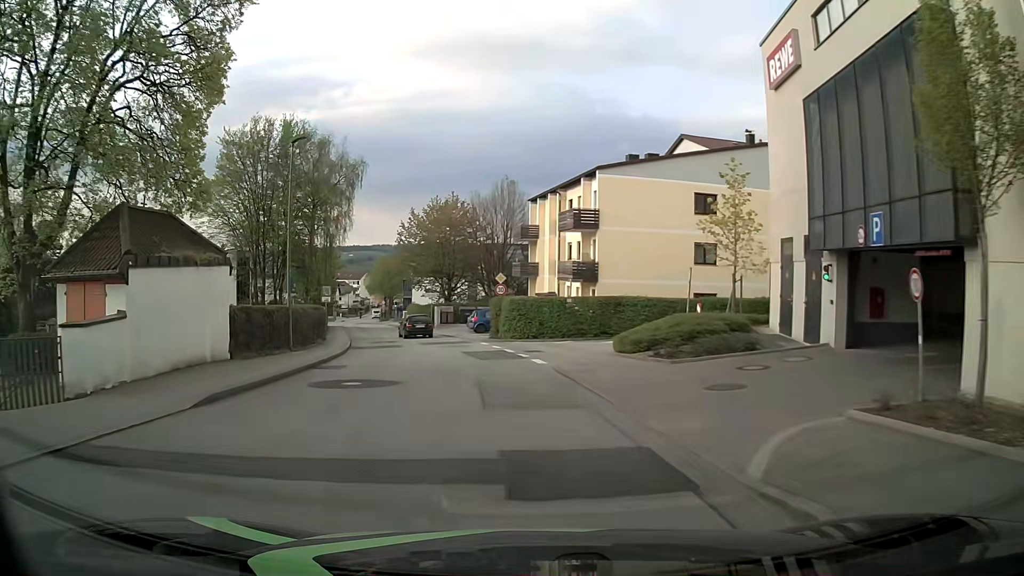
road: unclassified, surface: asphalt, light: Day
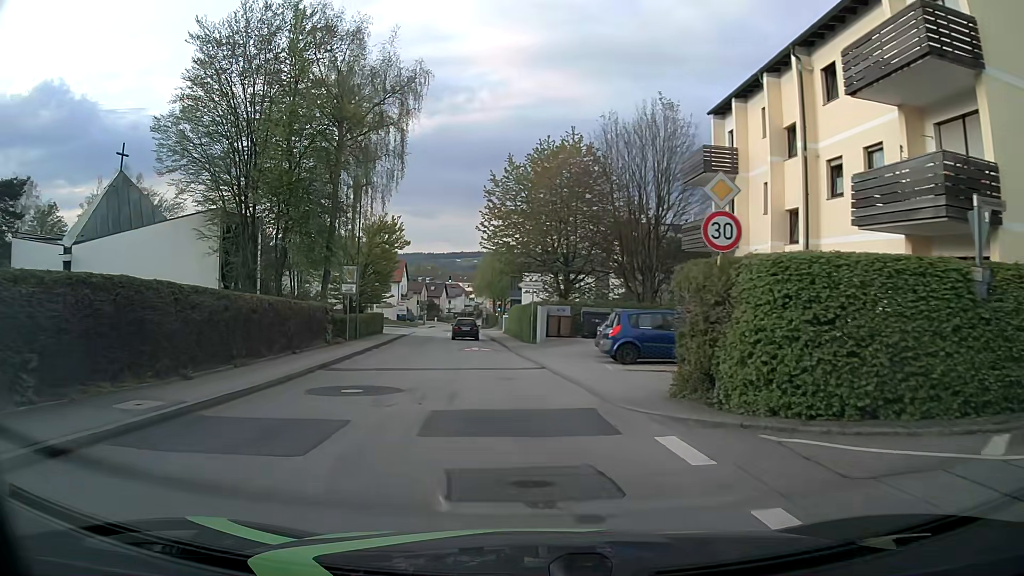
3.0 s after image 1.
(-2.3, +24.8) m; -12°
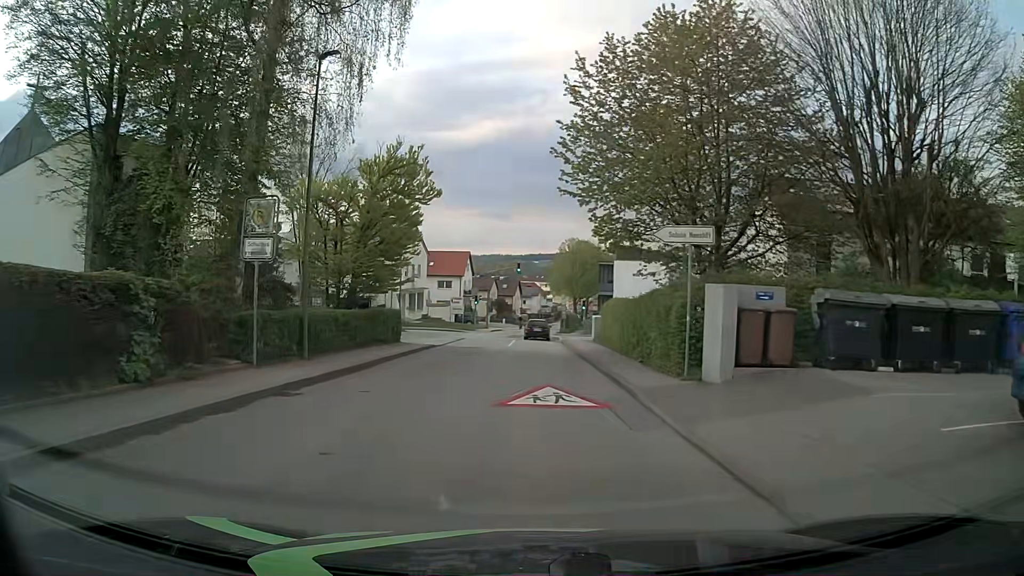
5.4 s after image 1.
(-1.1, +19.4) m; -7°
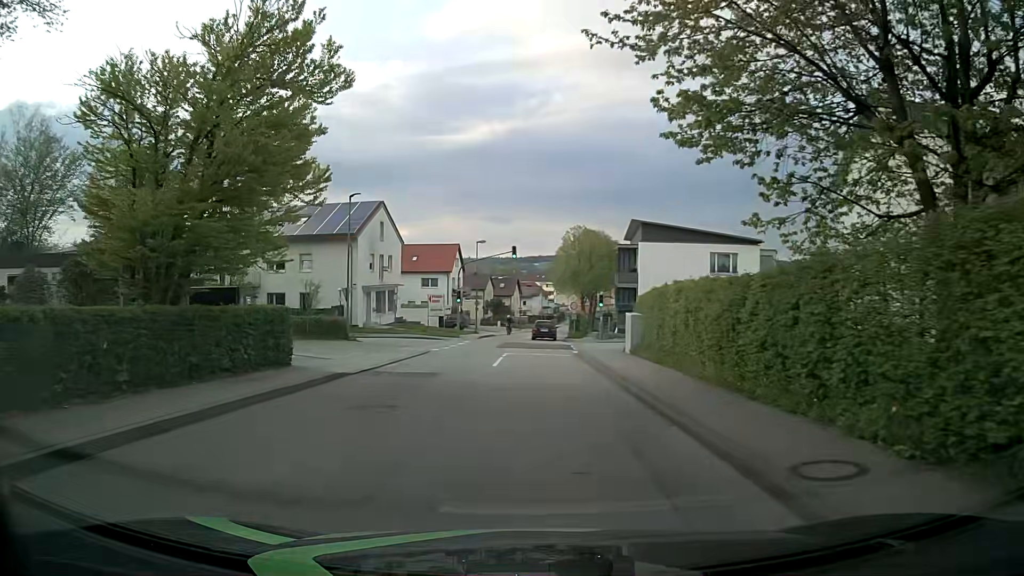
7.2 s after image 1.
(+0.2, +14.5) m; 0°
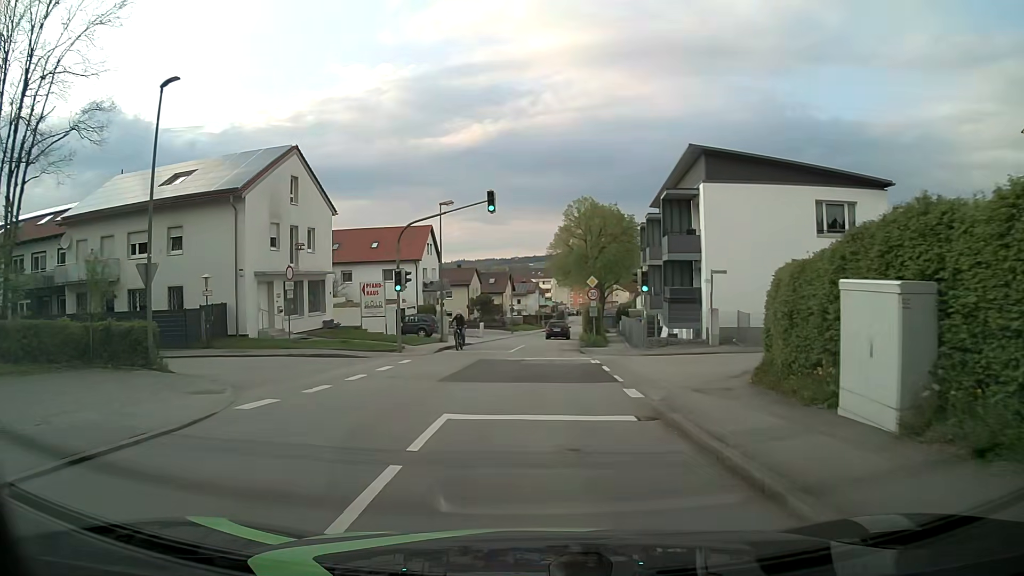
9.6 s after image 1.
(+0.1, +19.4) m; +1°
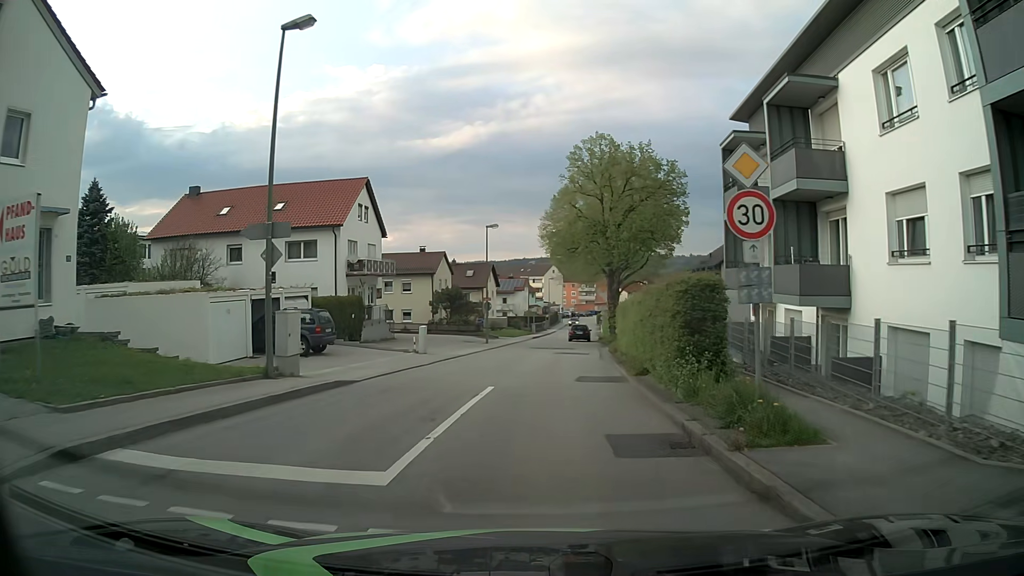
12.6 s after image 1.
(+0.1, +24.1) m; +1°
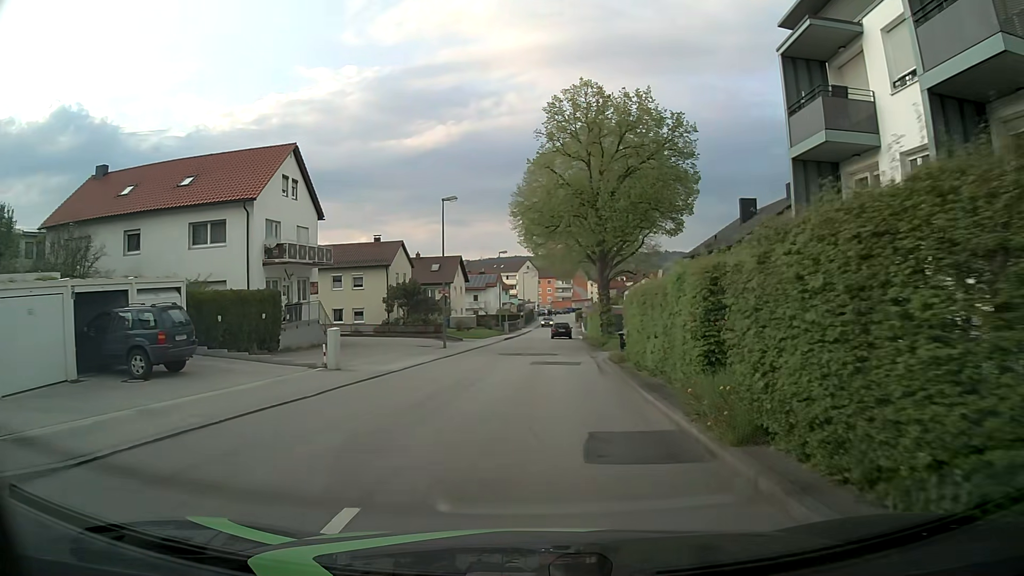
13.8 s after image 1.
(+0.1, +9.6) m; +1°
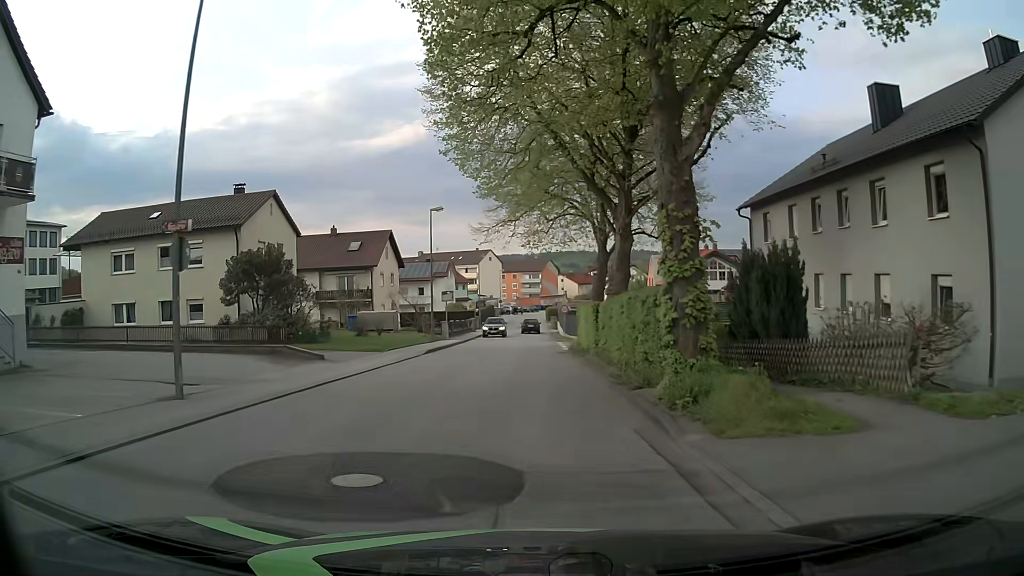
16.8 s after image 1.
(+1.2, +24.2) m; +4°
(0, +10) (0, +20) (0, +30) (0, +40) (0, +50) (0, +60) (0, +70) (0, +80) (0, +90) (0, +100) m
